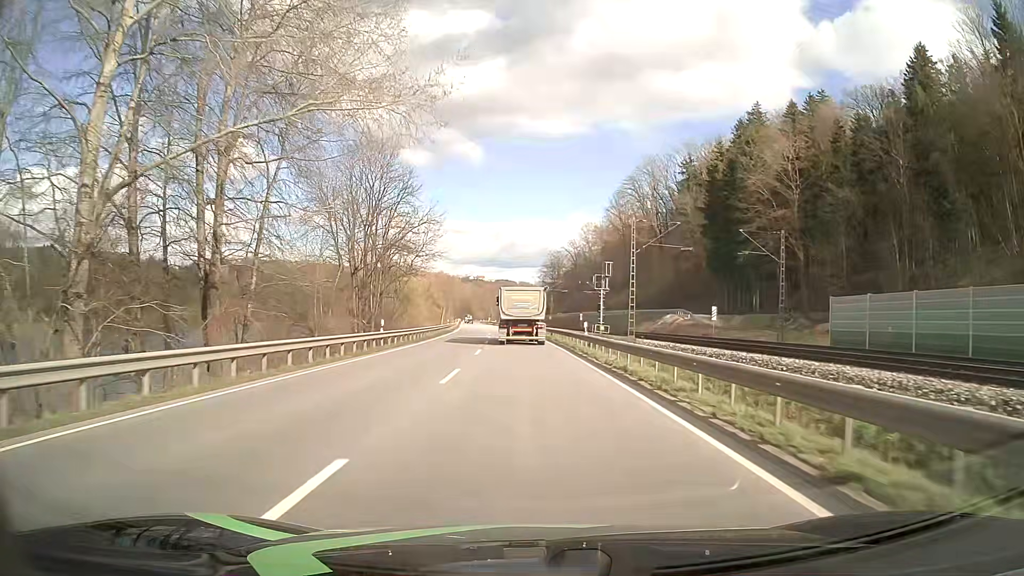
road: primary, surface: asphalt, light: Day
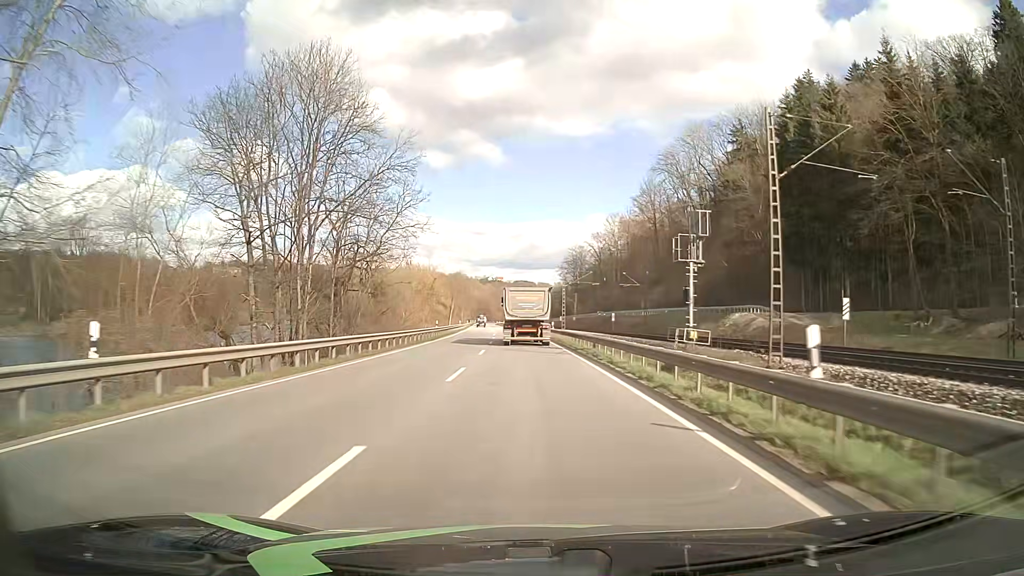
(-0.4, +23.9) m; -2°
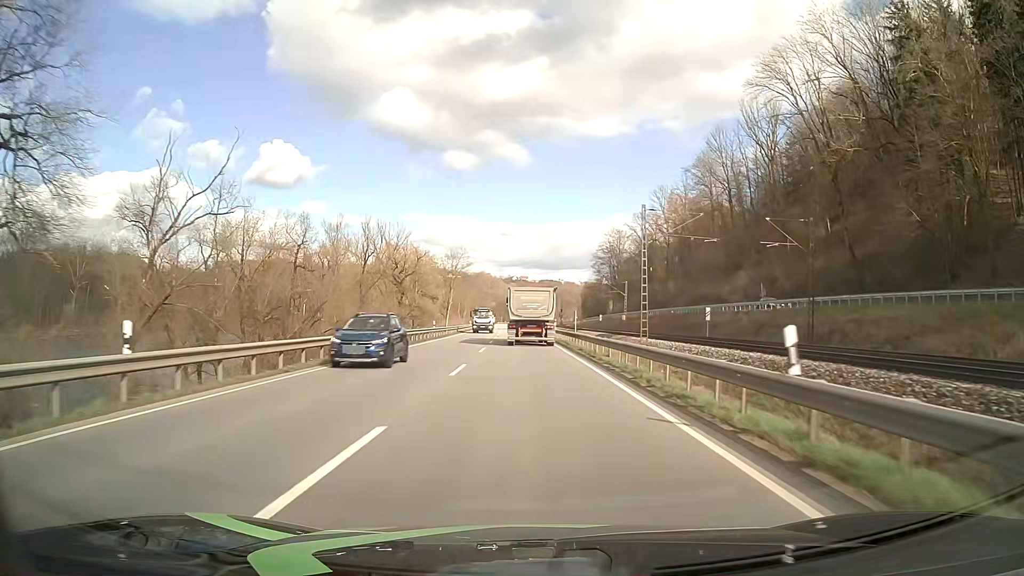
(-1.0, +47.6) m; -2°
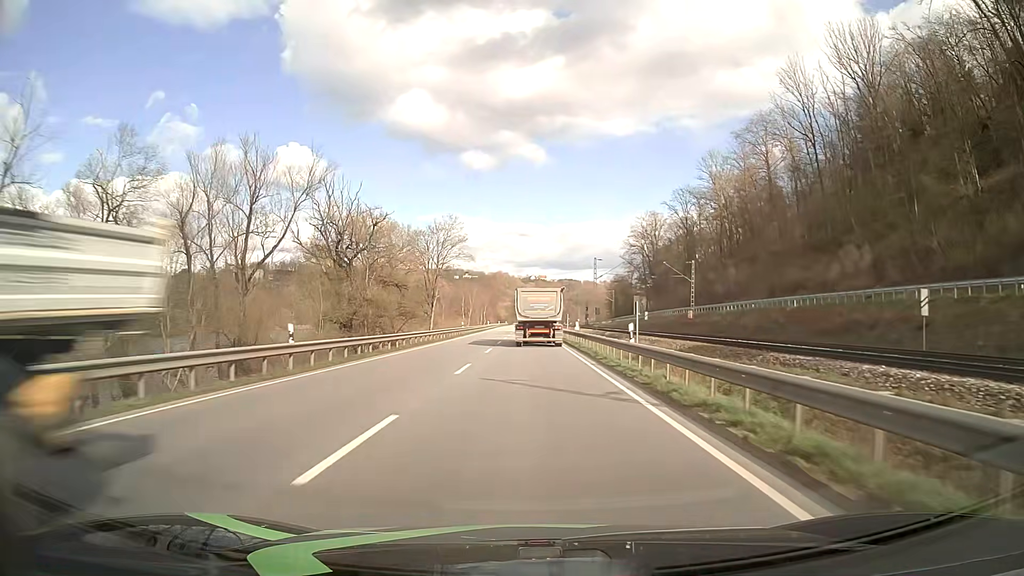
(-0.4, +35.7) m; -2°
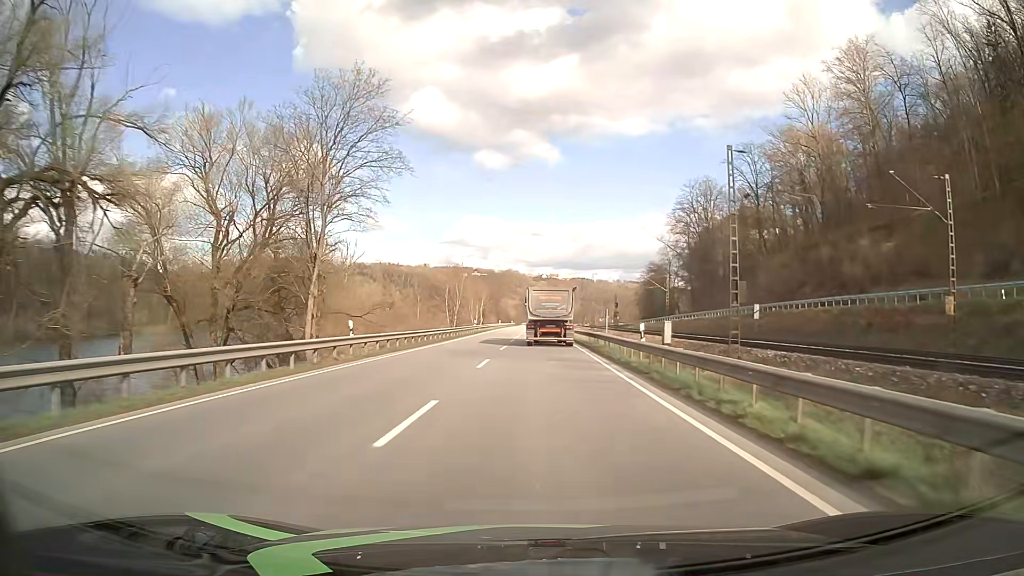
(-0.5, +47.4) m; -1°
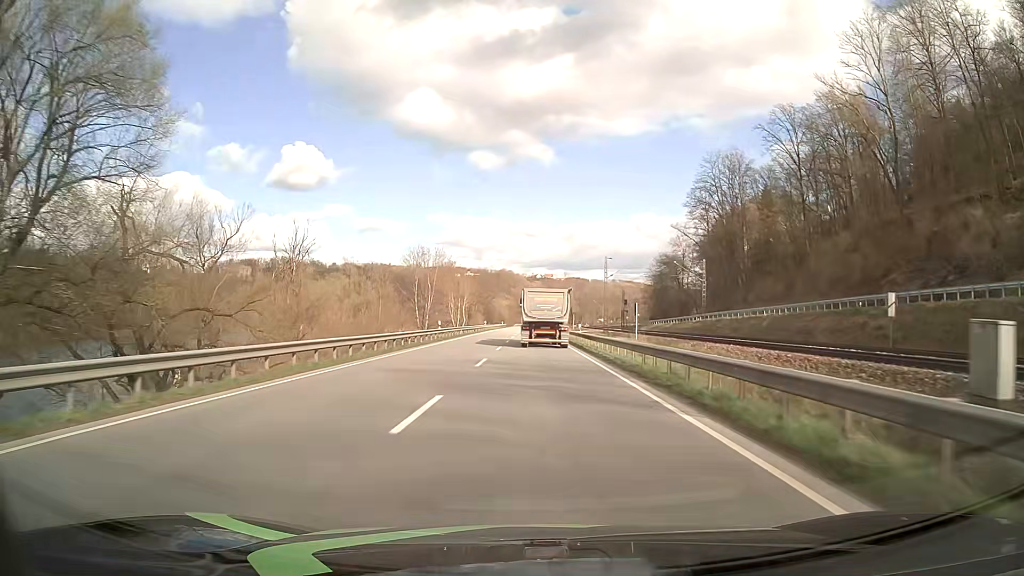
(+0.1, +23.7) m; 0°
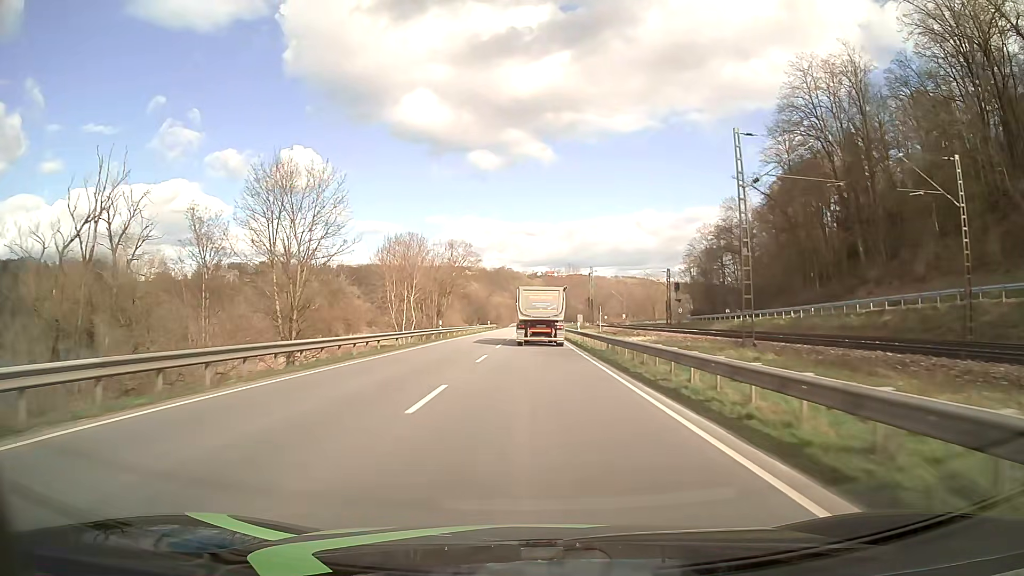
(+0.1, +47.3) m; 0°
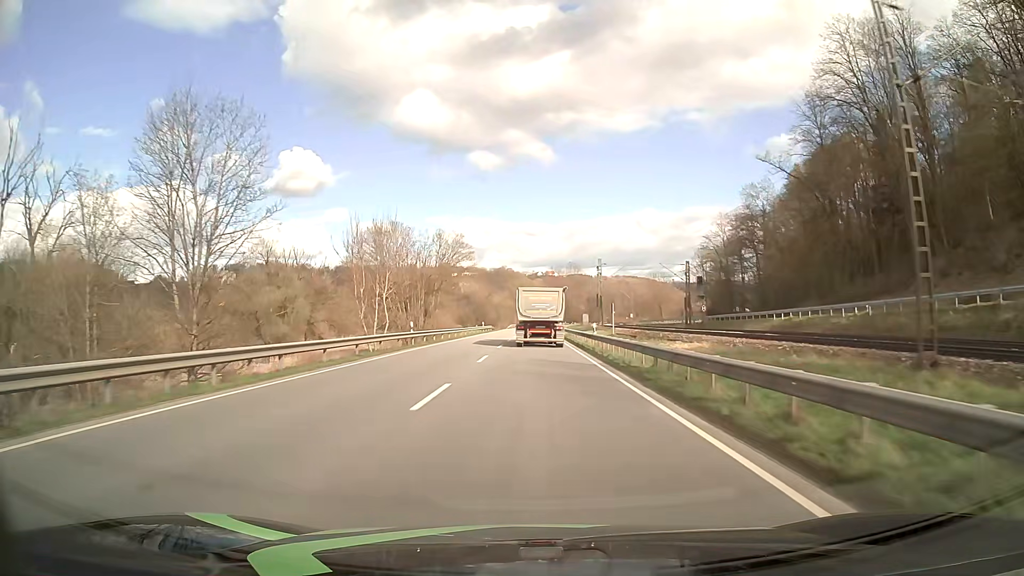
(0.0, +11.8) m; 0°
(0, +10) (0, +20) (0, +30) (0, +40) (0, +50) (0, +60) (0, +70) (0, +80) (+1, +90) (+1, +100) m
